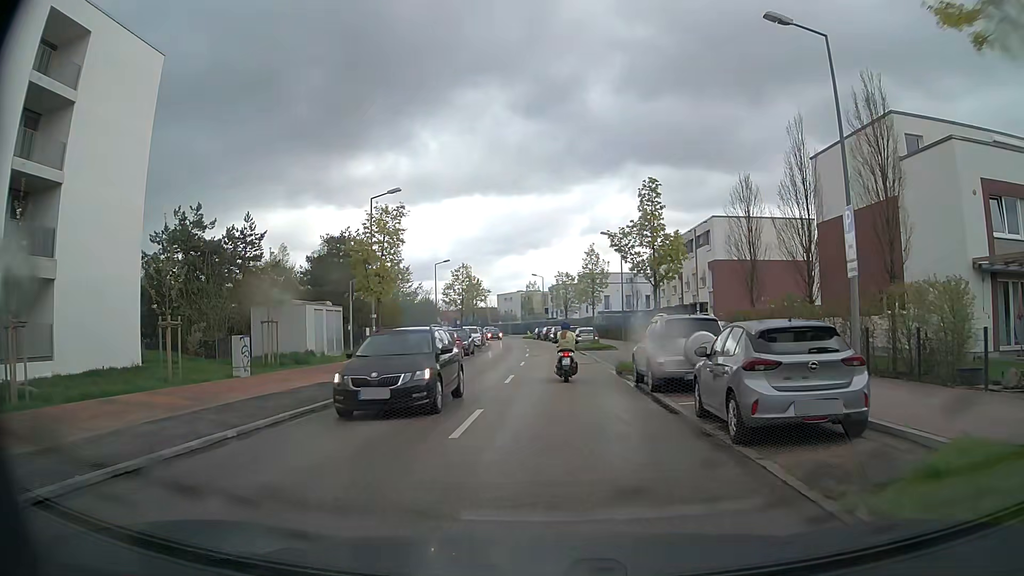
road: tertiary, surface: asphalt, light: Day
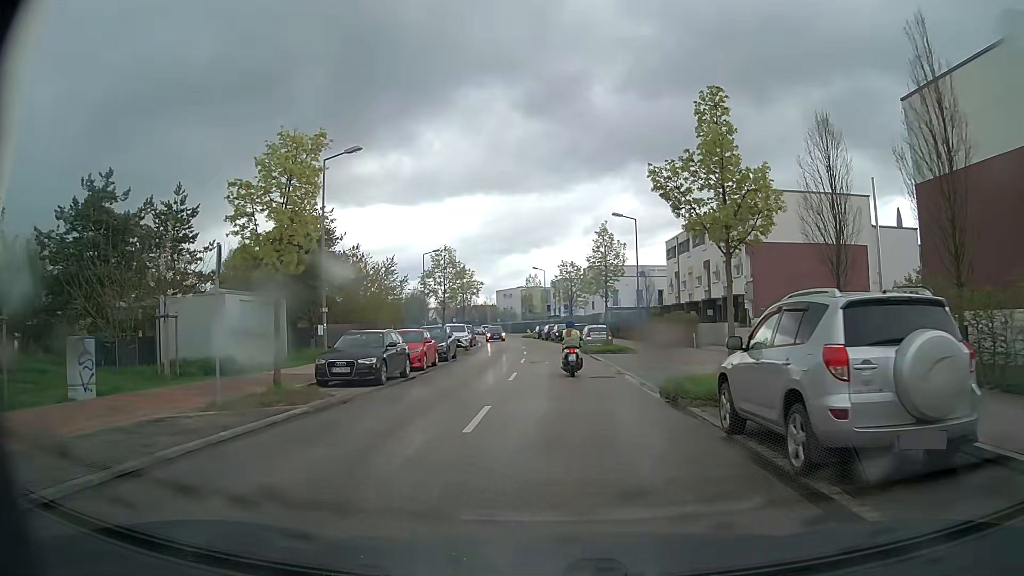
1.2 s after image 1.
(+0.1, +8.9) m; 0°
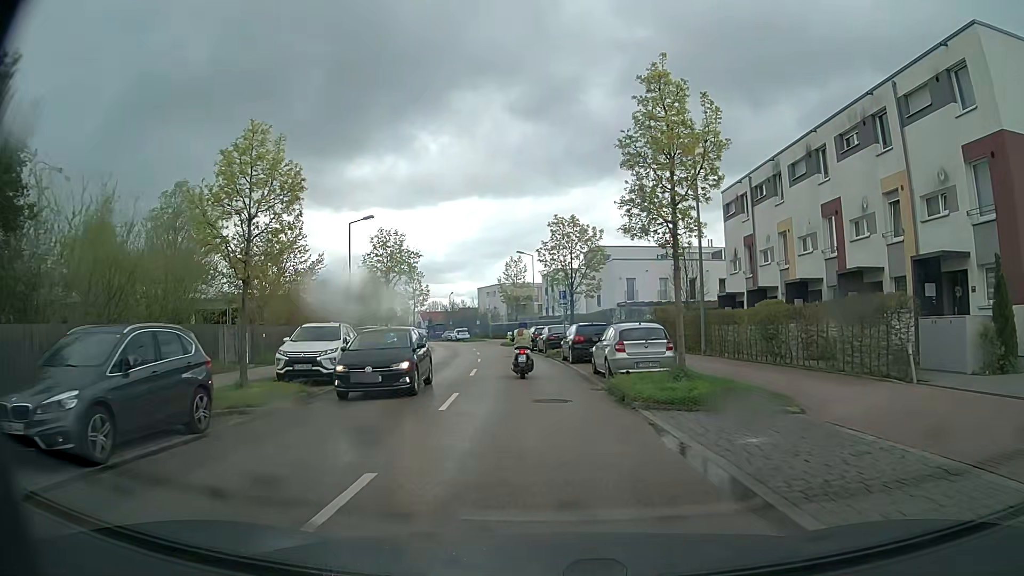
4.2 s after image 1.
(+0.6, +23.7) m; +1°
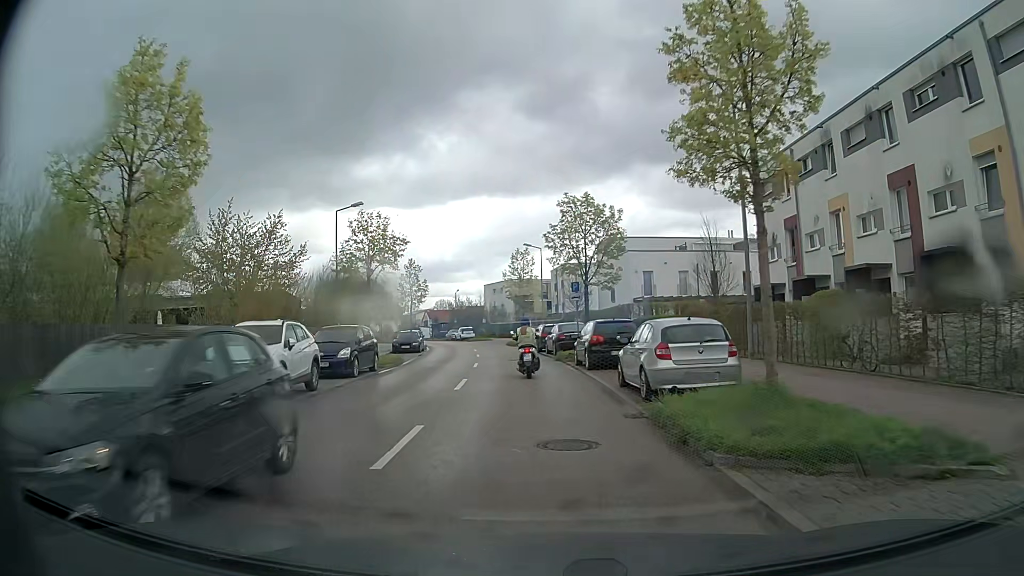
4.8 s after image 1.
(0.0, +5.0) m; -1°
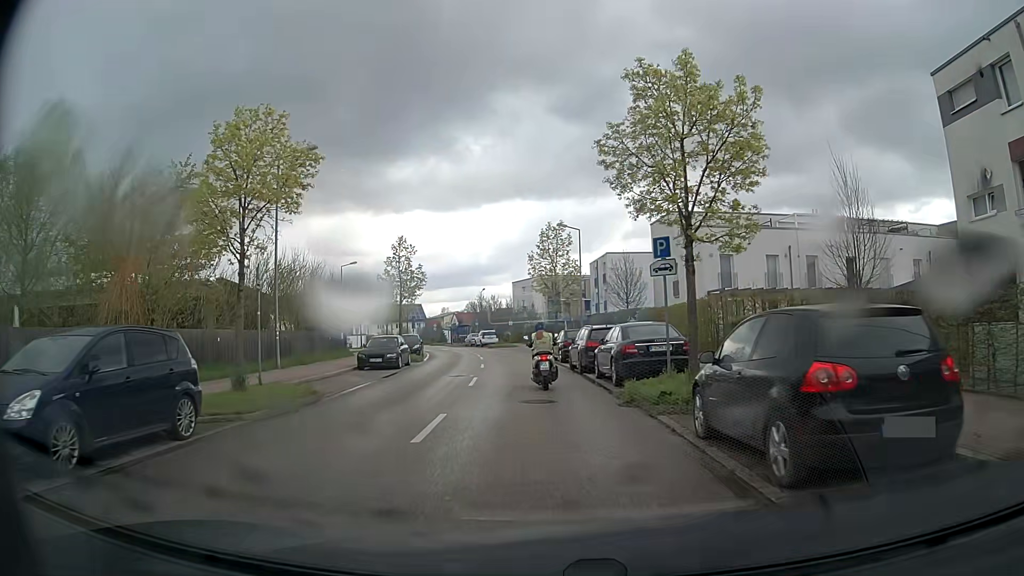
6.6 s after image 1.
(-0.3, +14.5) m; -3°
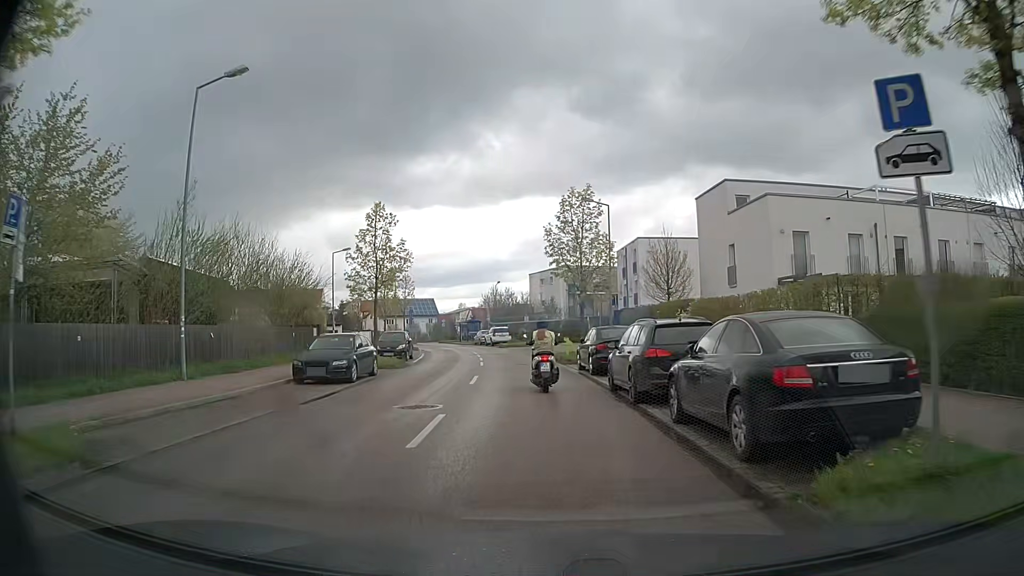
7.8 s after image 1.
(-0.1, +9.2) m; -1°
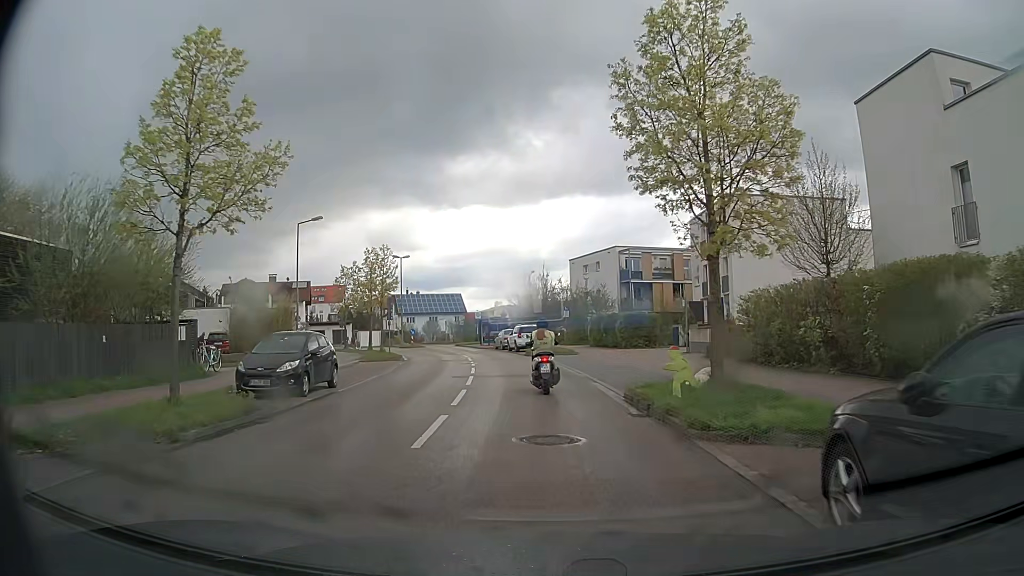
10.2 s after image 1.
(-0.5, +18.3) m; -4°
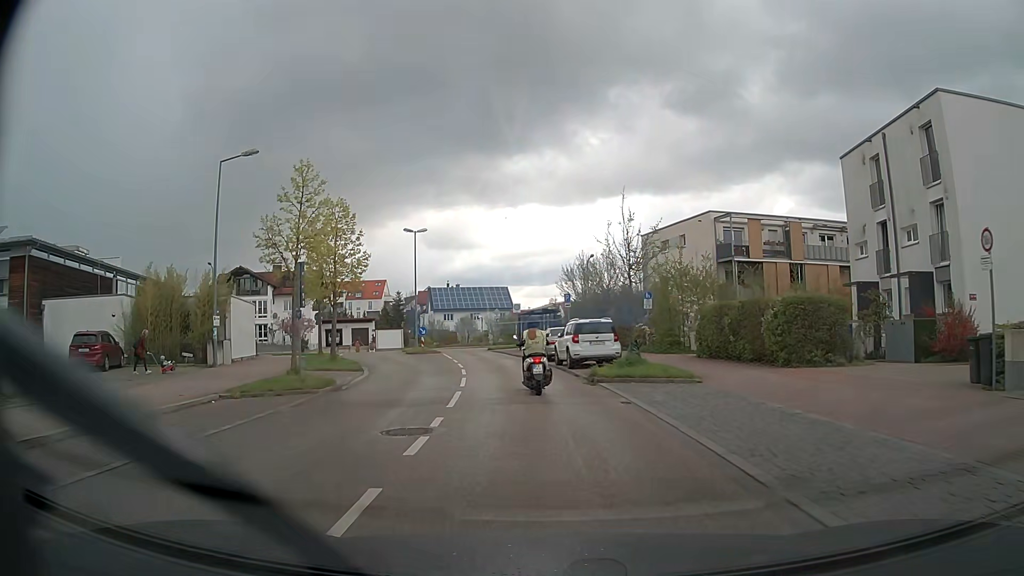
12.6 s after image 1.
(-0.6, +18.6) m; -4°
